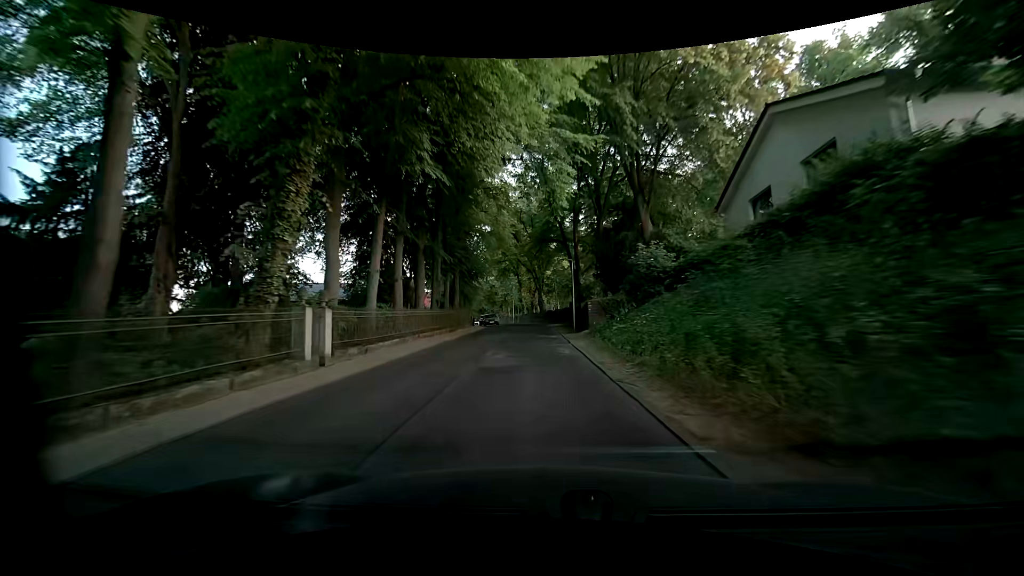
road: residential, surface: asphalt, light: Day
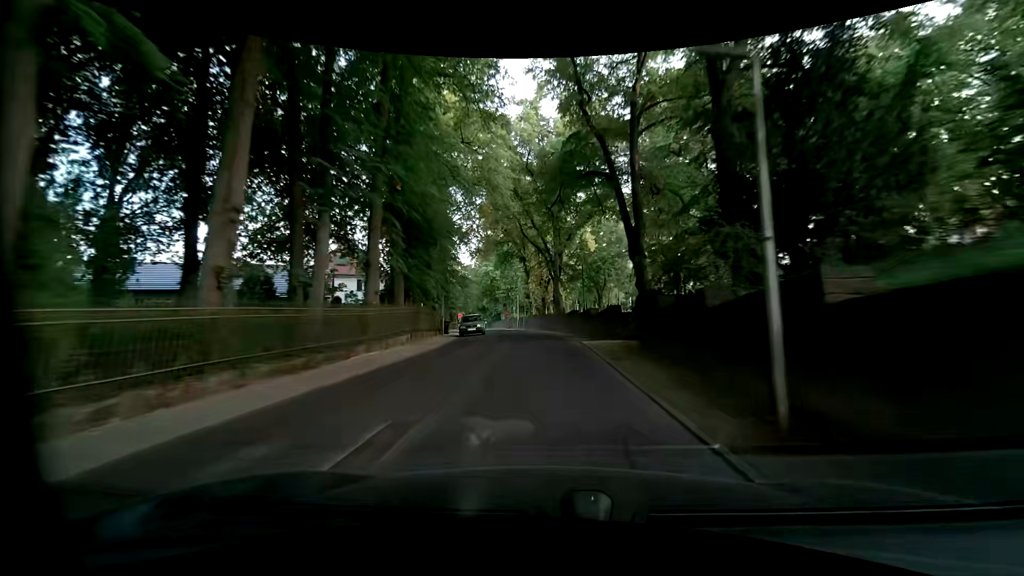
(-1.2, +25.2) m; -2°
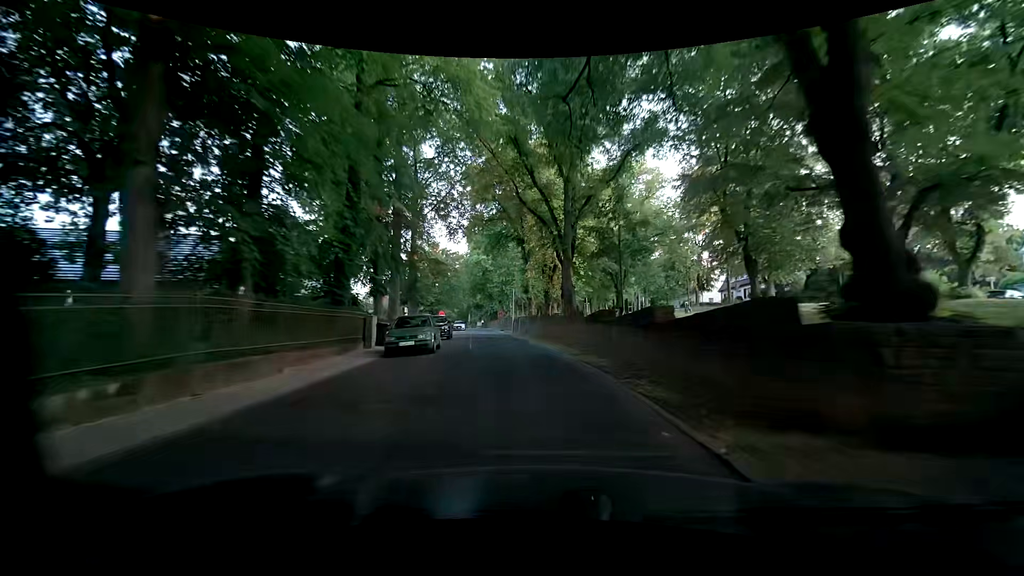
(-0.4, +15.8) m; 0°
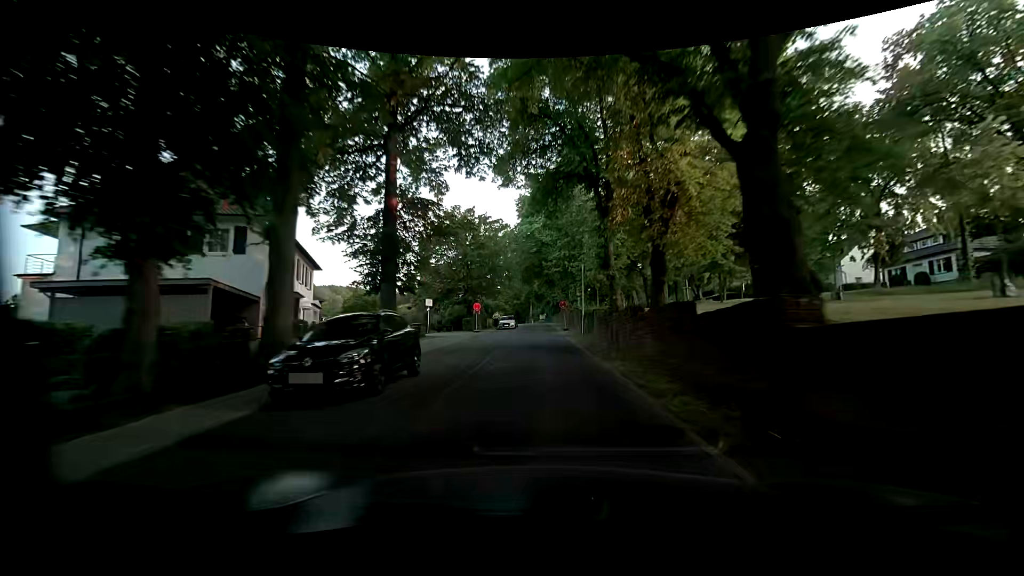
(-1.7, +20.6) m; -7°
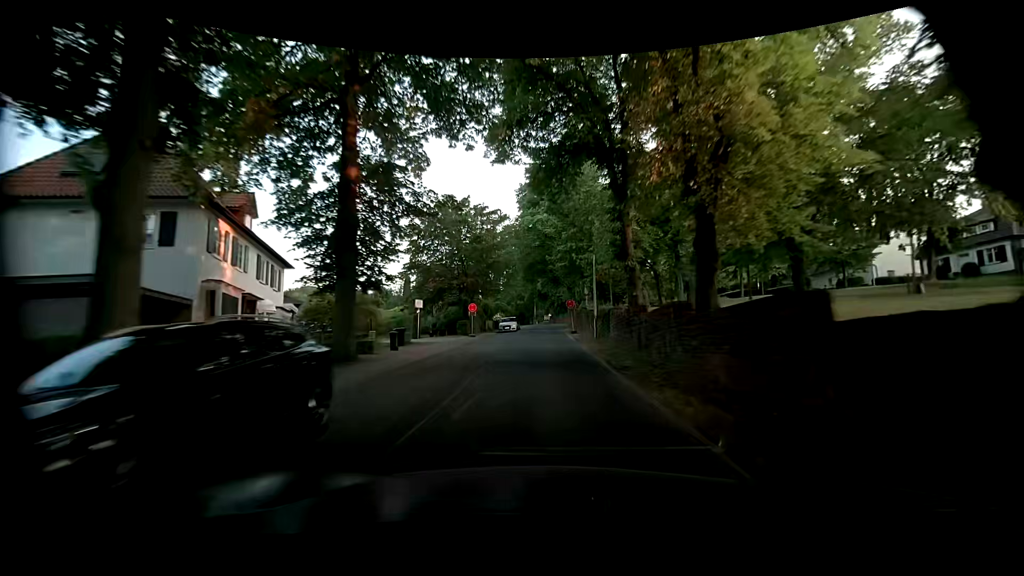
(-0.1, +5.1) m; -3°
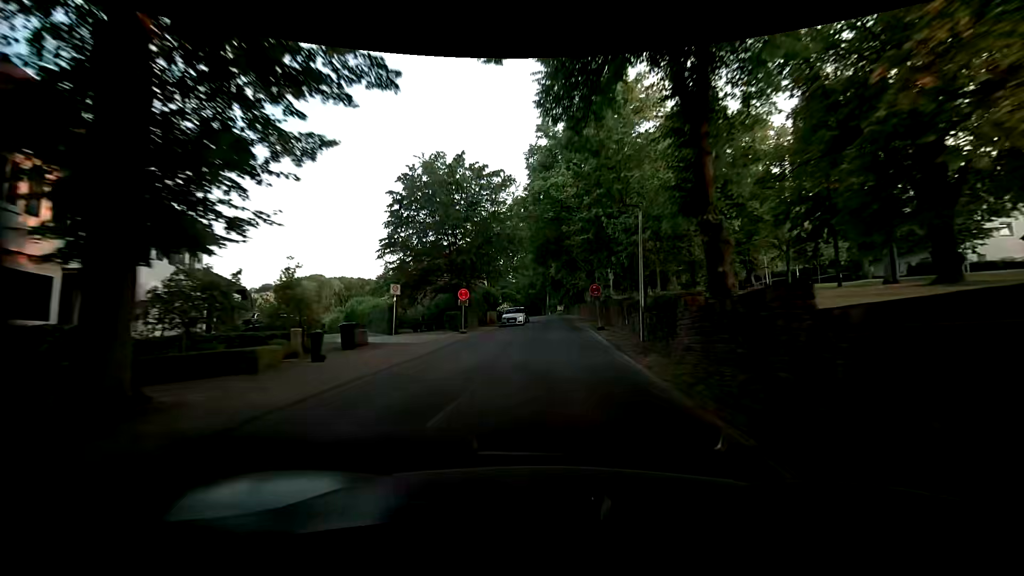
(+0.1, +9.6) m; 0°
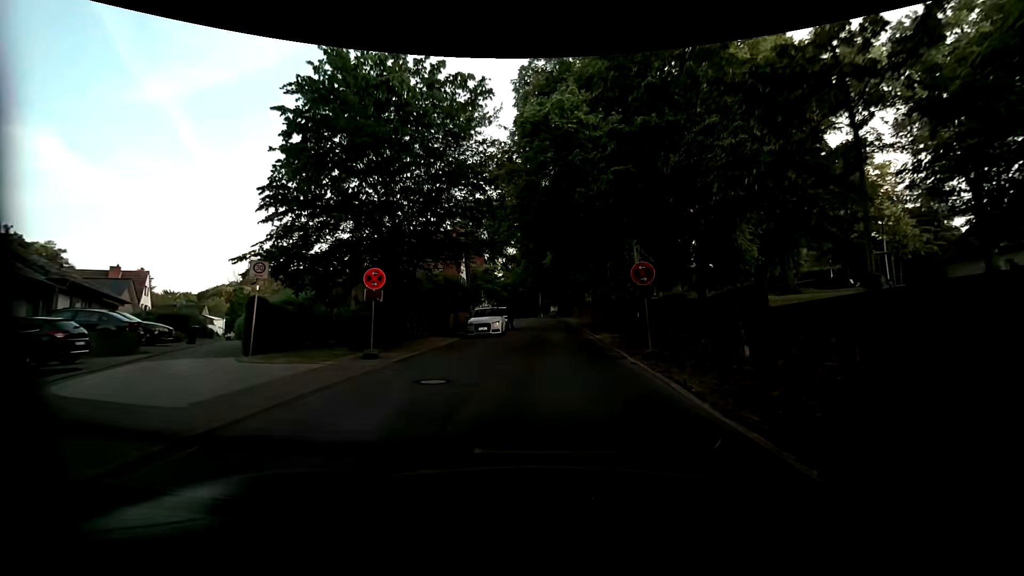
(-0.1, +14.0) m; +1°
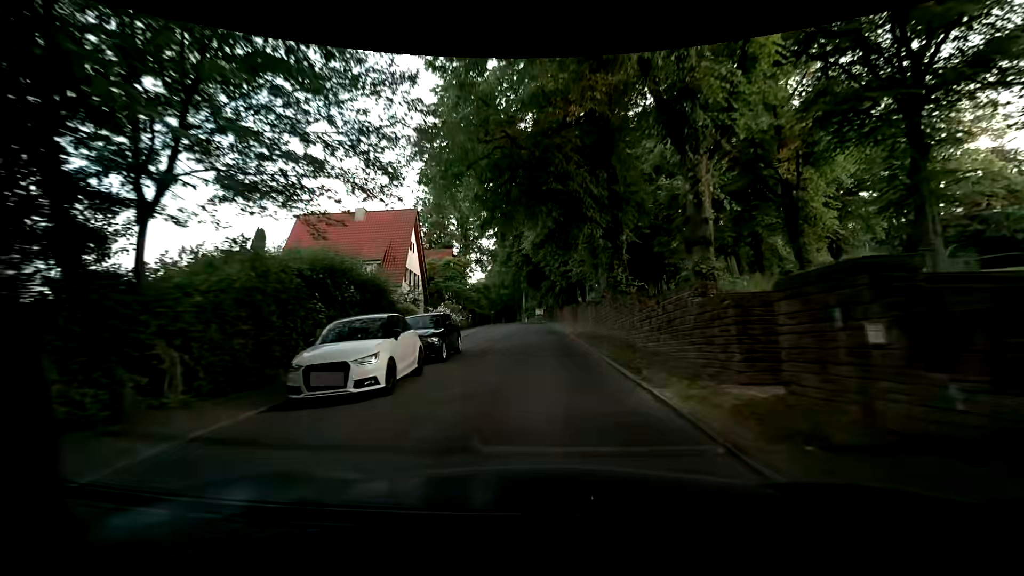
(+0.4, +15.2) m; +1°
(0, +10) (0, +20) (0, +30) (0, +40) (-1, +50) (-1, +60) (-1, +70) (-2, +80) (-2, +90) (-3, +100) m
